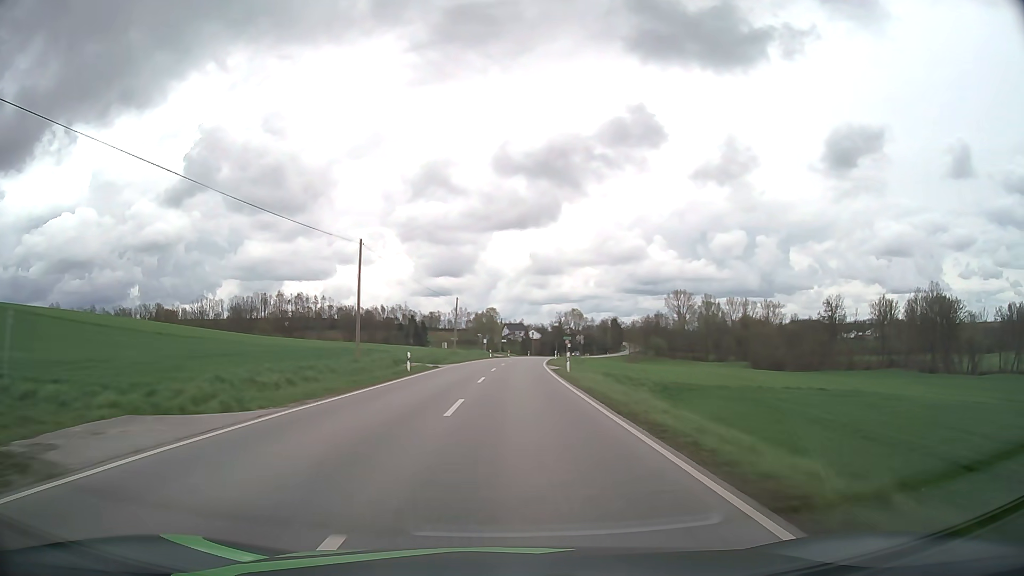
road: secondary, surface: asphalt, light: Day
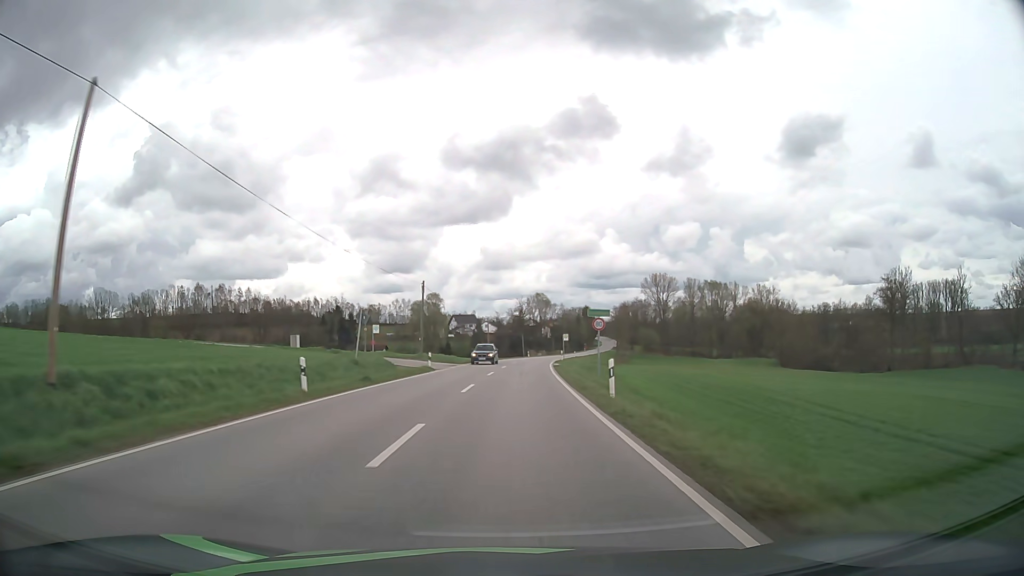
(+2.1, +65.4) m; +4°
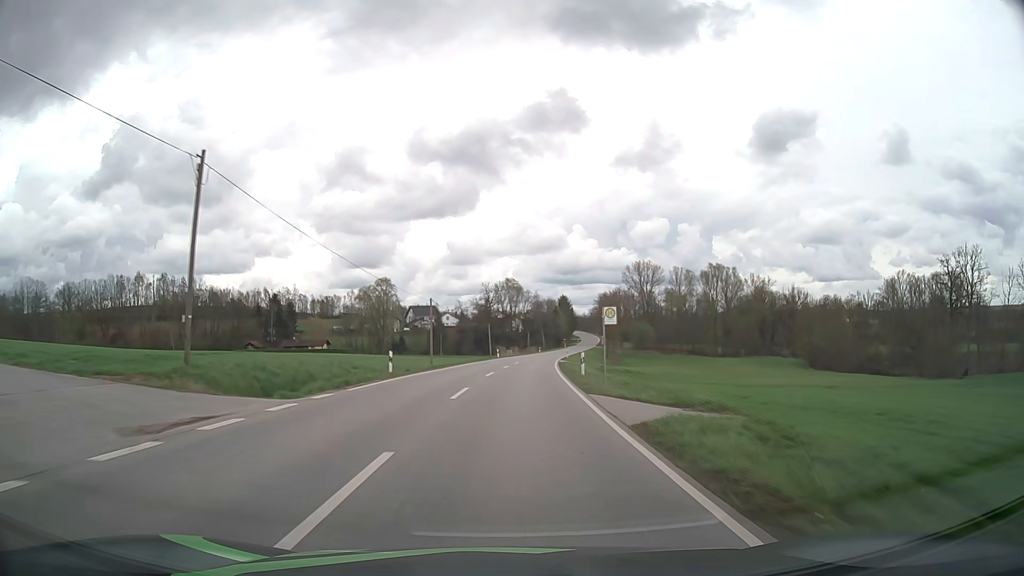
(+0.9, +39.1) m; +3°
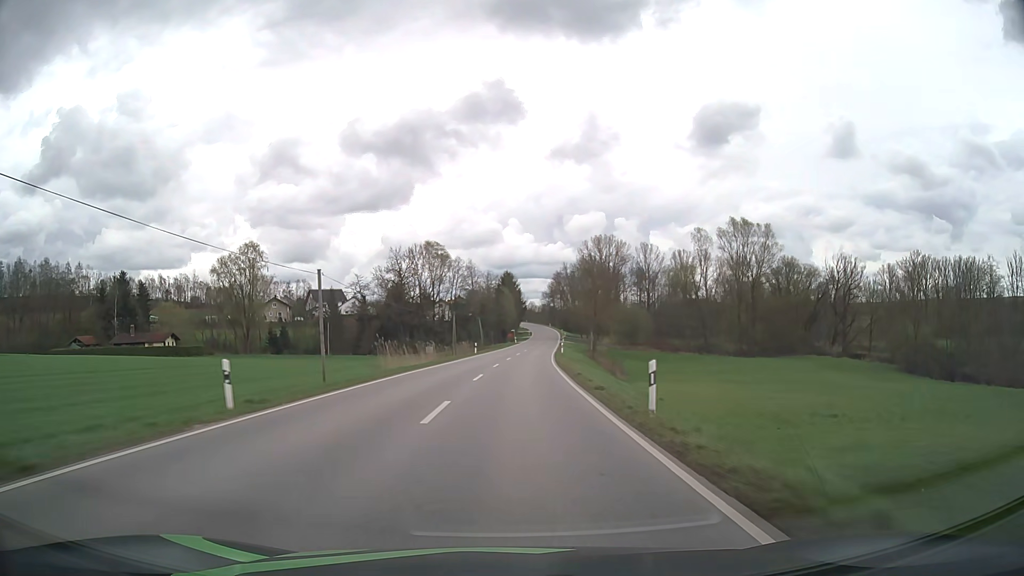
(+3.1, +65.2) m; +5°
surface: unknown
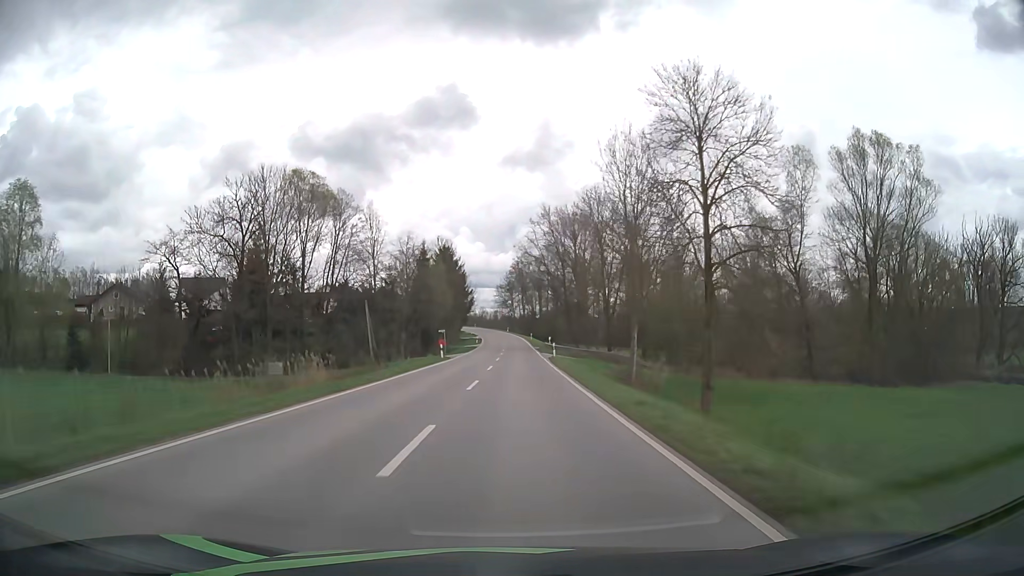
(+2.6, +64.1) m; +4°
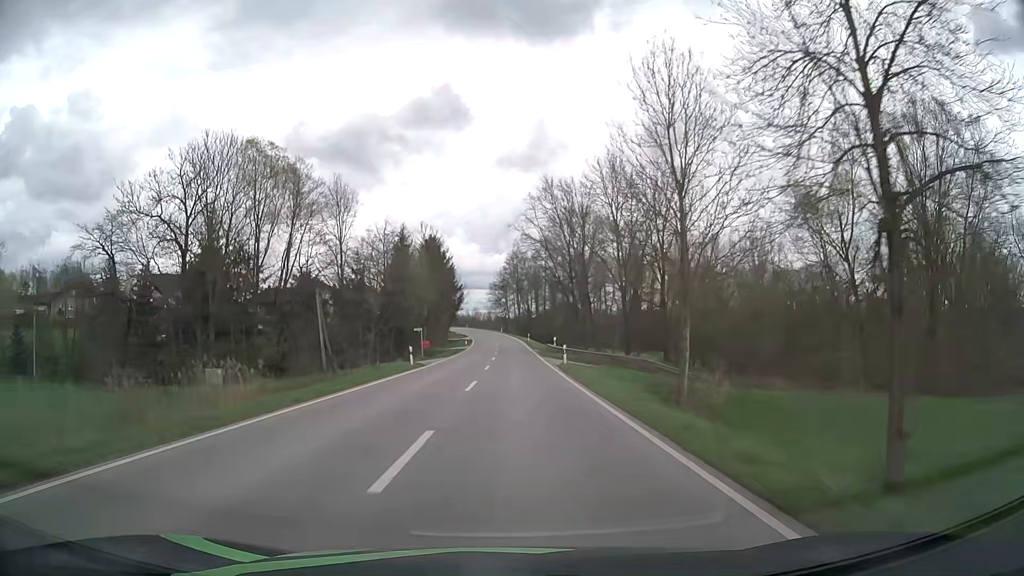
(+0.1, +12.7) m; 0°
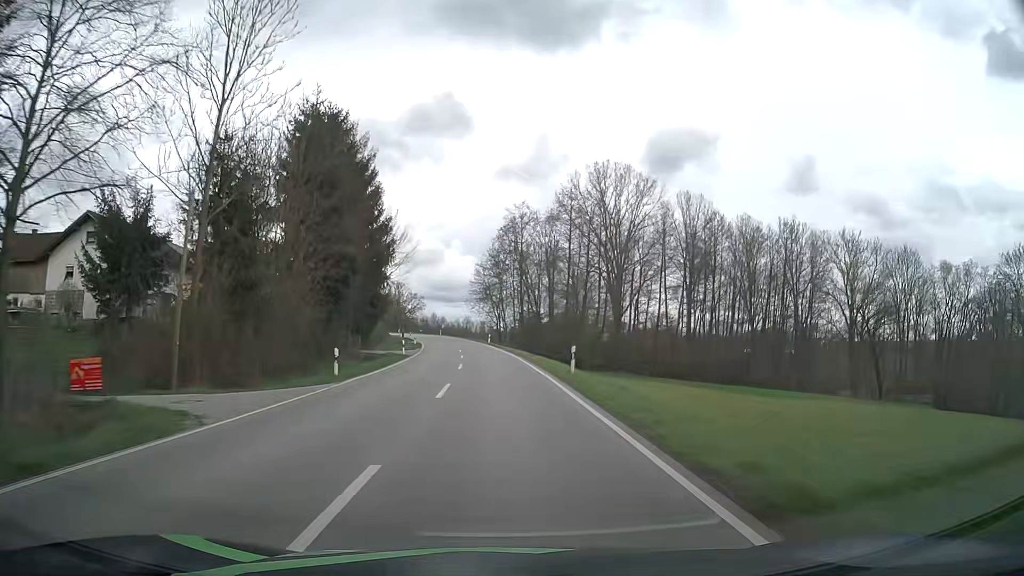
(+0.6, +62.9) m; 0°
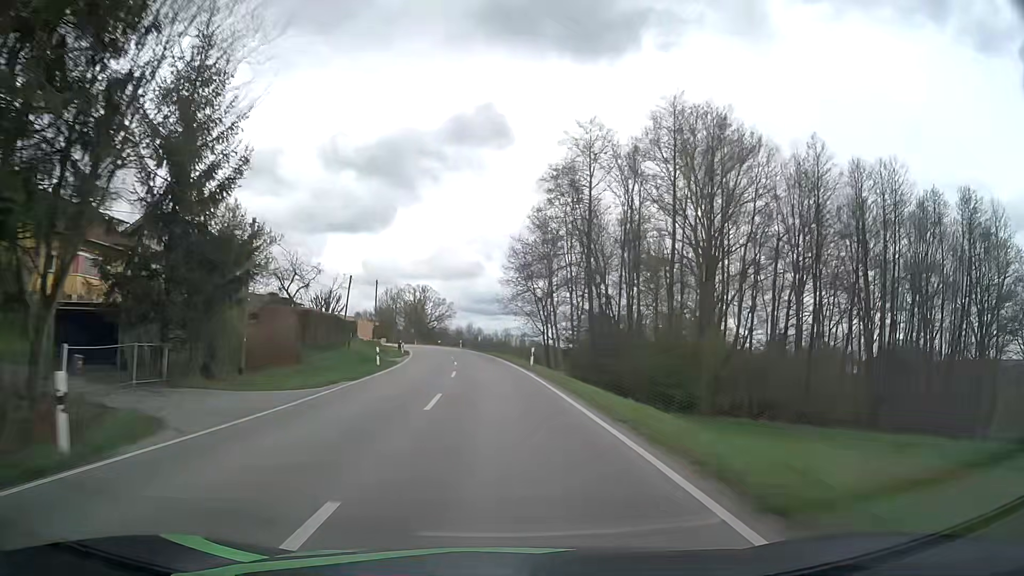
(-0.8, +37.8) m; -3°
(0, +10) (0, +20) (-1, +30) (-1, +40) (-2, +50) (-4, +60) (-5, +70) (-7, +80) (-9, +89) (-11, +99) m
